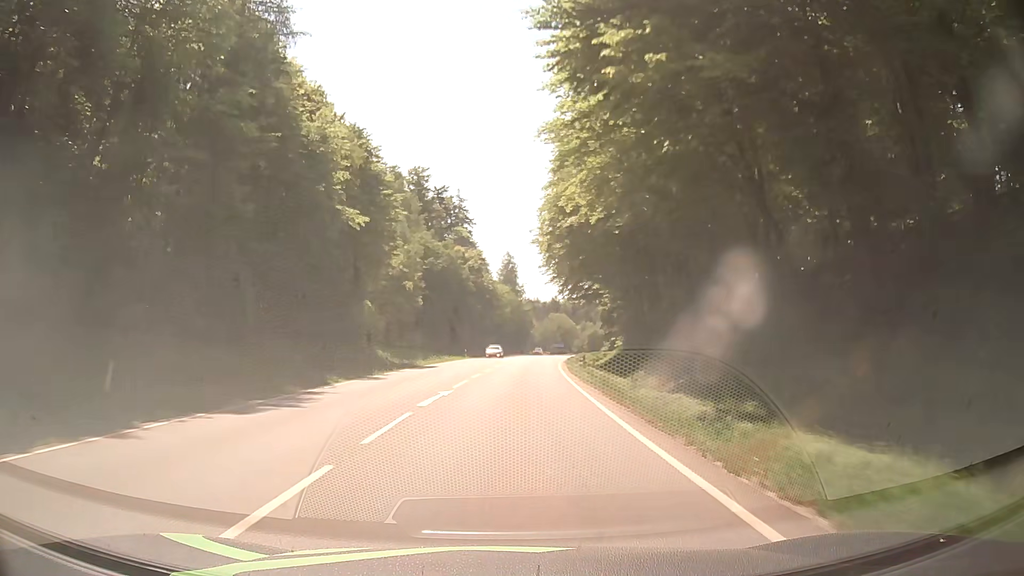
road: secondary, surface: asphalt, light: Day
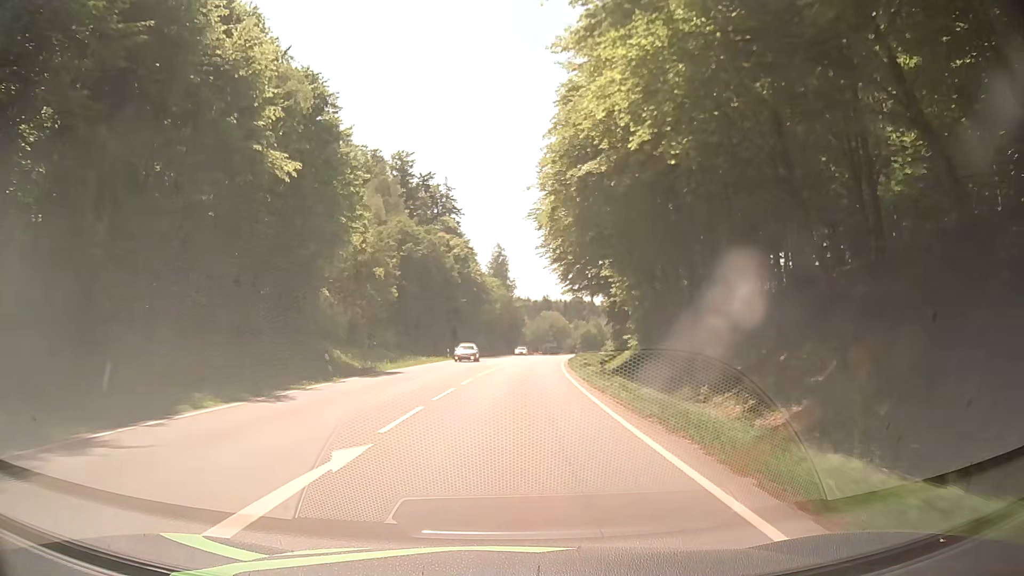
(+0.1, +10.8) m; +1°
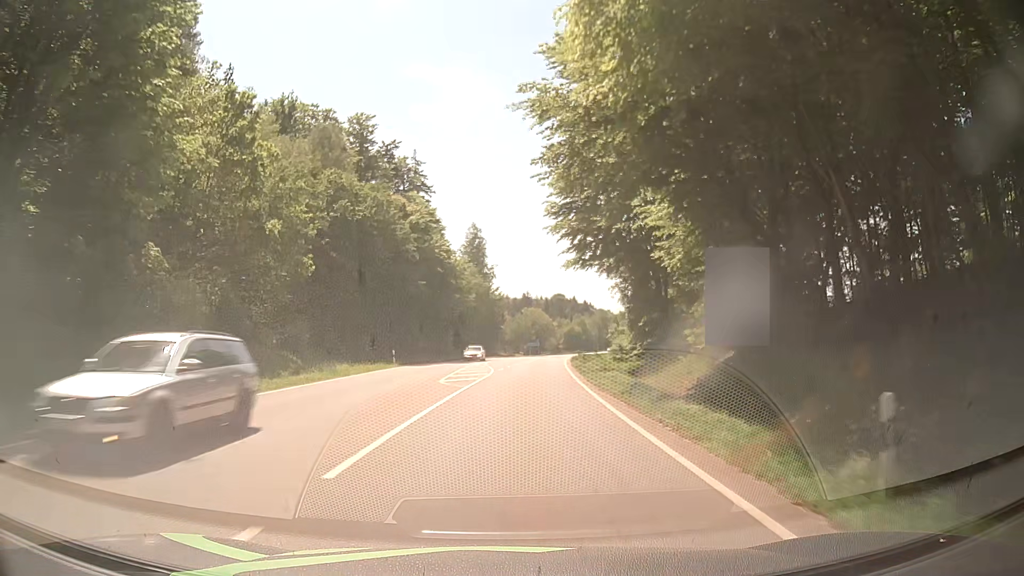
(+0.4, +21.7) m; +2°
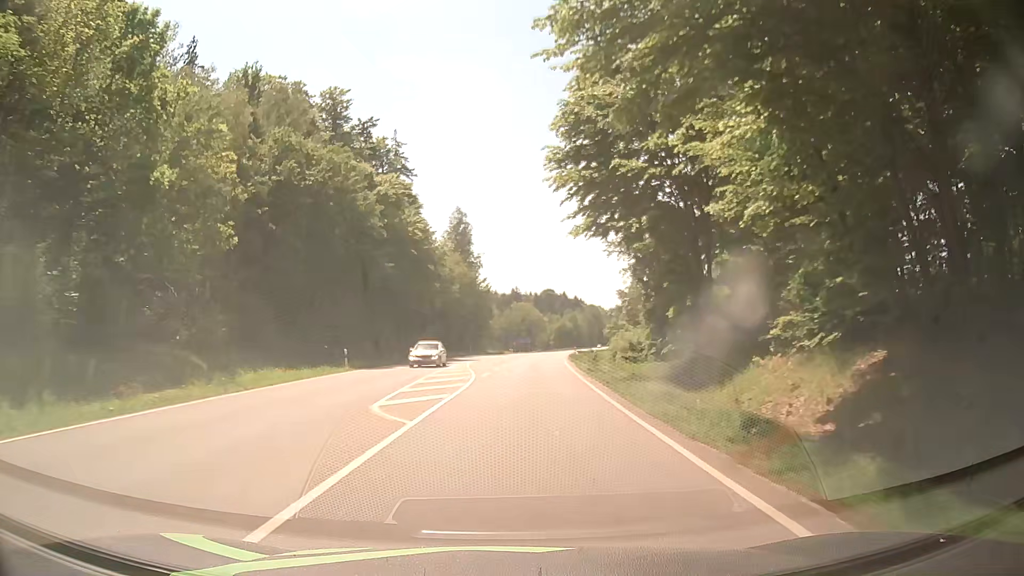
(+0.1, +10.8) m; +1°
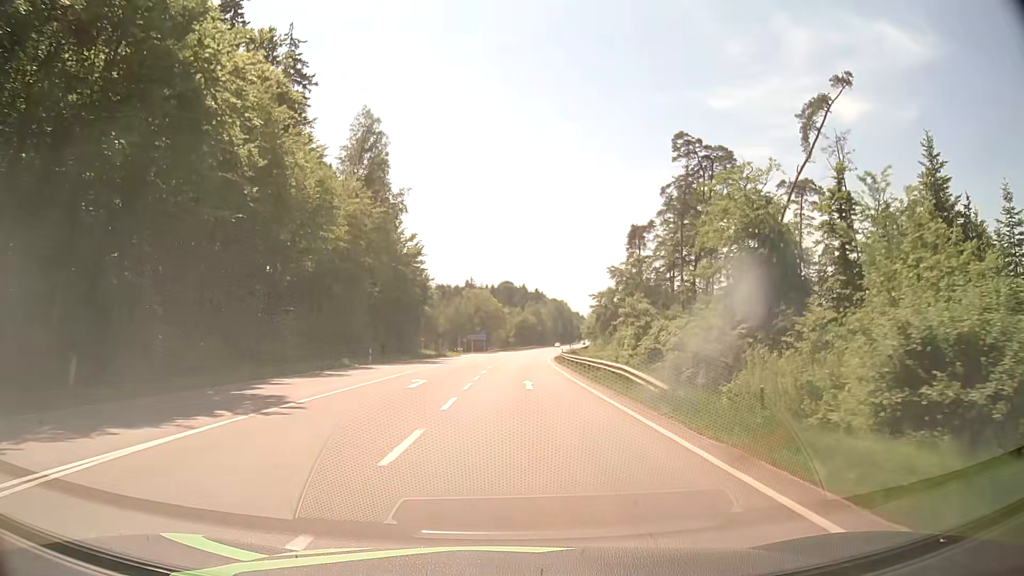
(+1.5, +43.2) m; +4°
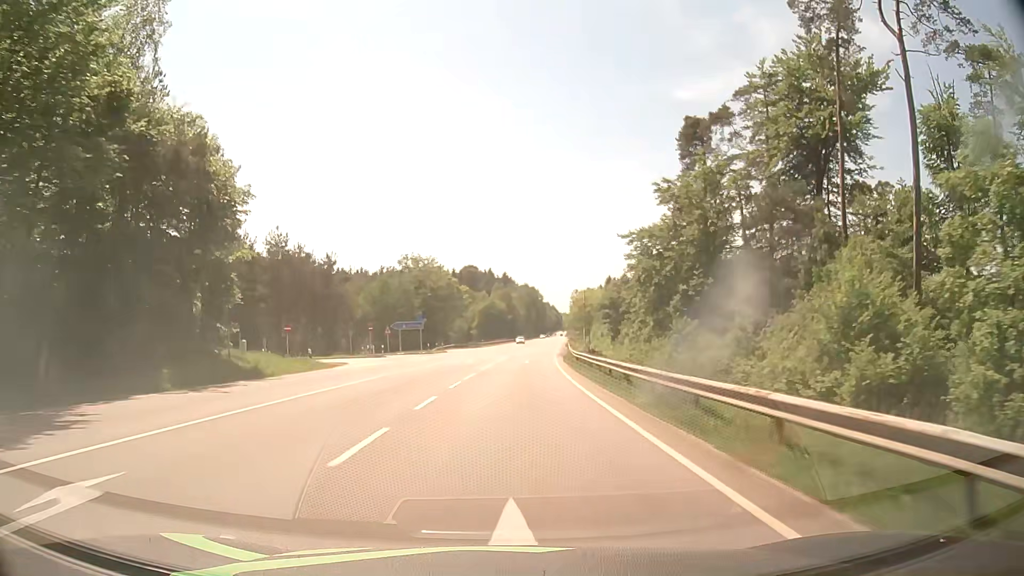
(+1.2, +54.1) m; +3°
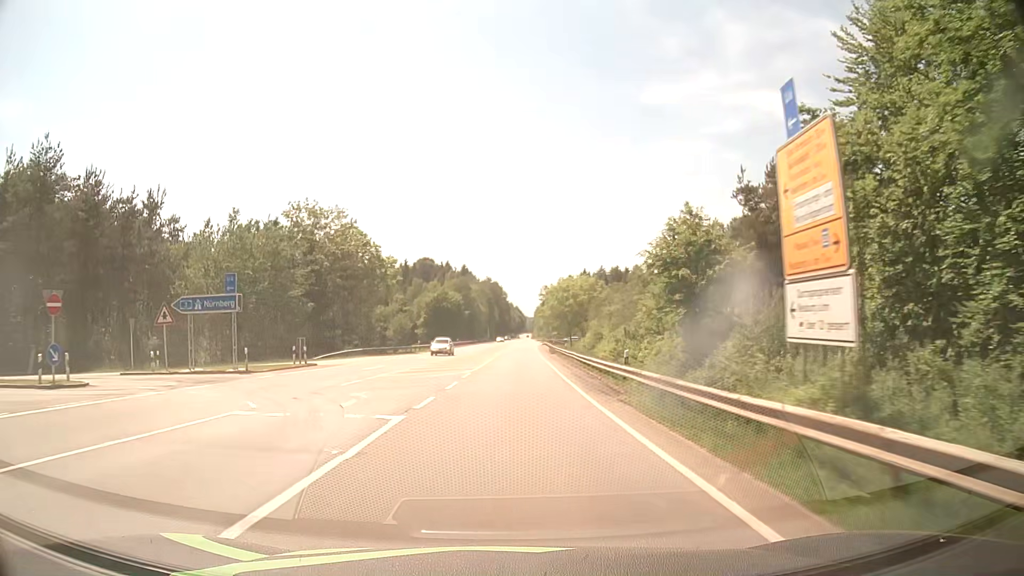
(+0.9, +43.2) m; +3°
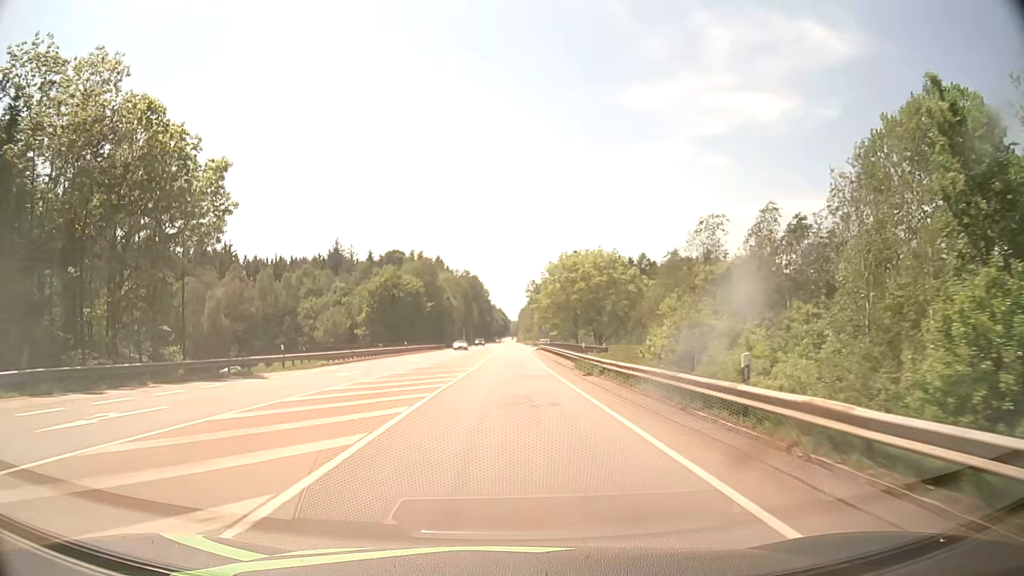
(+0.7, +43.1) m; +1°
(0, +10) (0, +20) (0, +30) (0, +40) (0, +50) (+1, +60) (+1, +70) (+1, +80) (+1, +90) (+1, +100) m
